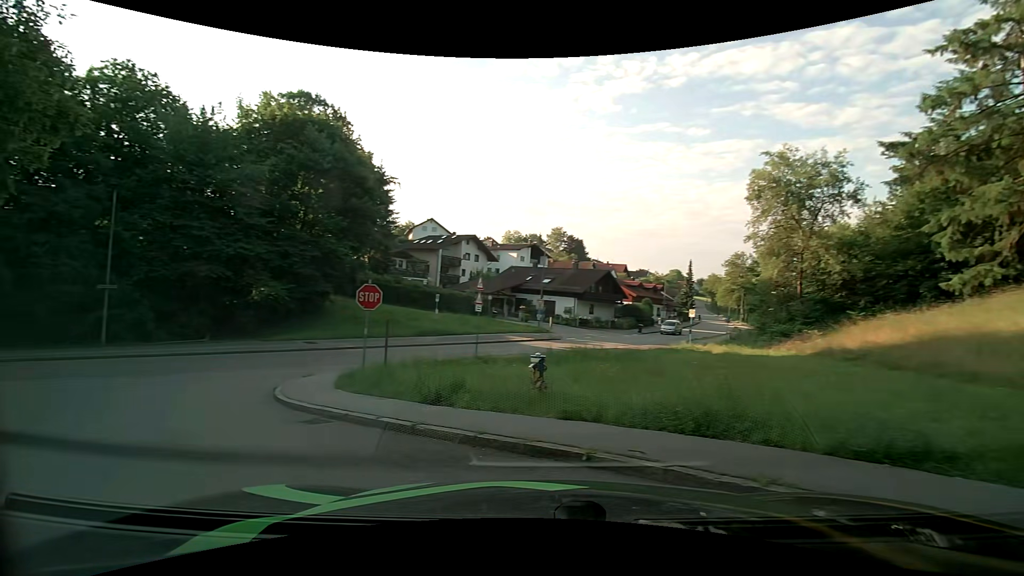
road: residential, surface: asphalt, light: Day
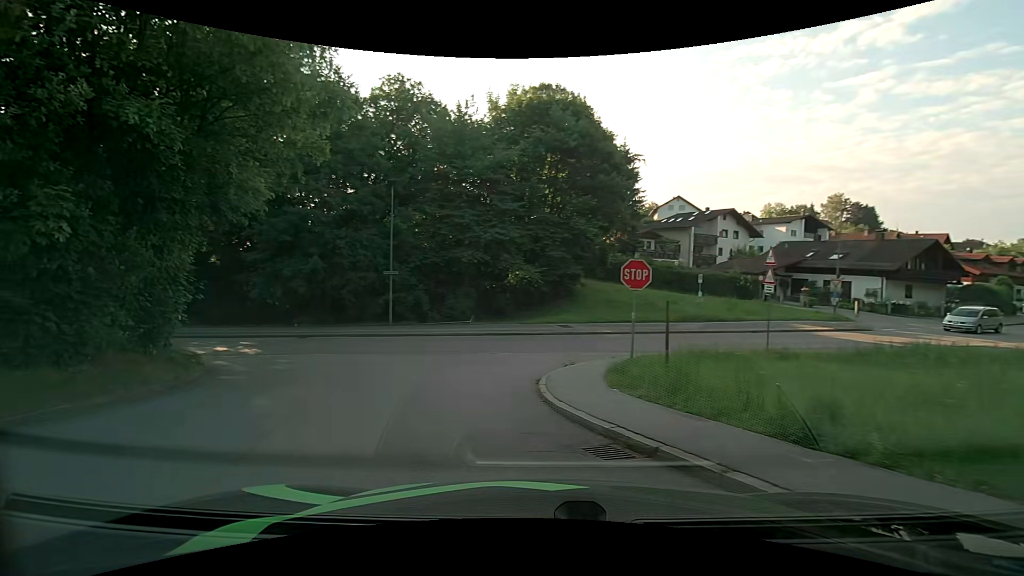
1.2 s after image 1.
(-0.9, +3.2) m; -27°
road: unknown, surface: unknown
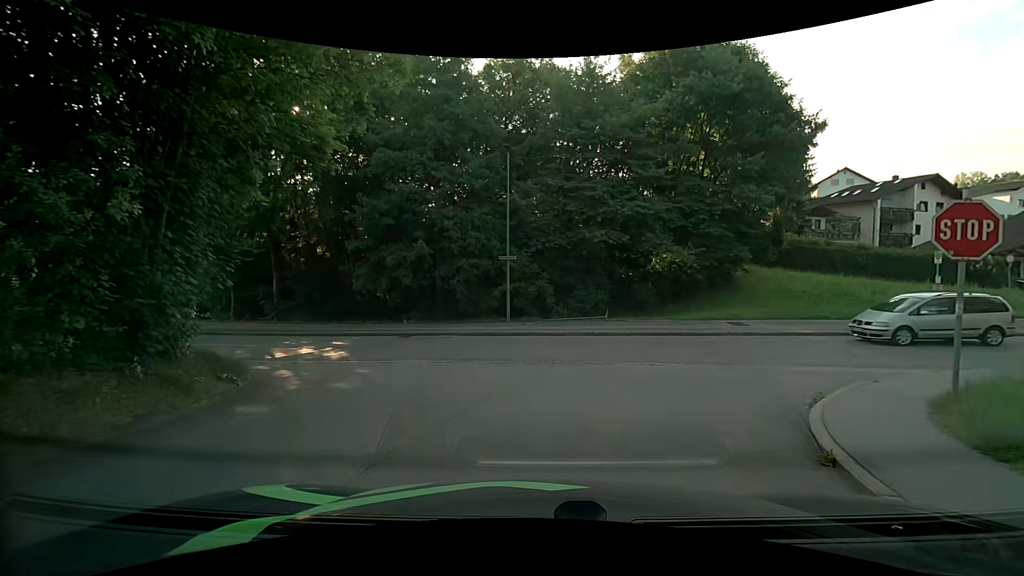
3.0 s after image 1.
(-1.0, +5.7) m; -14°
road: residential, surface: asphalt
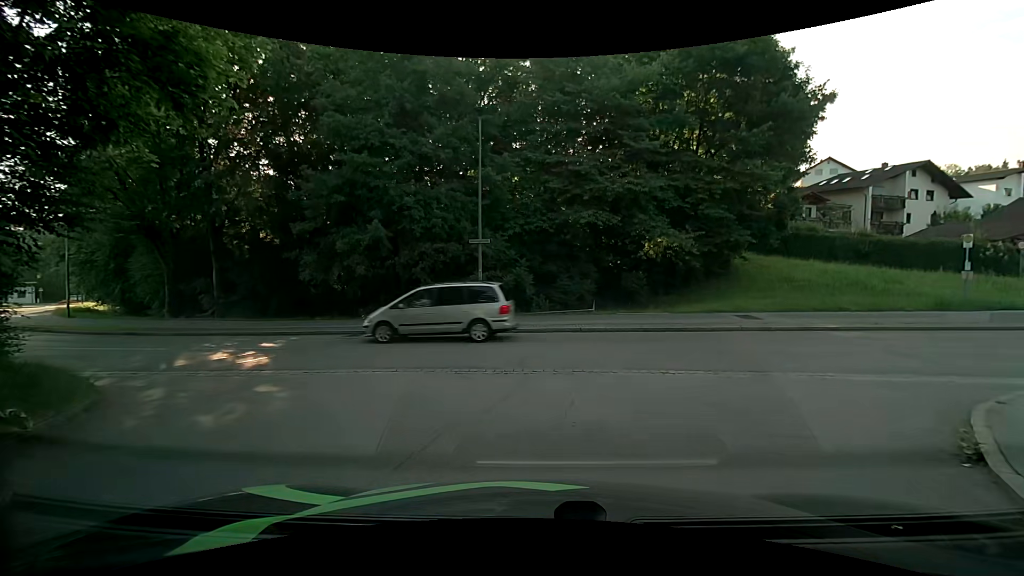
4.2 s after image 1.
(0.0, +3.3) m; +2°
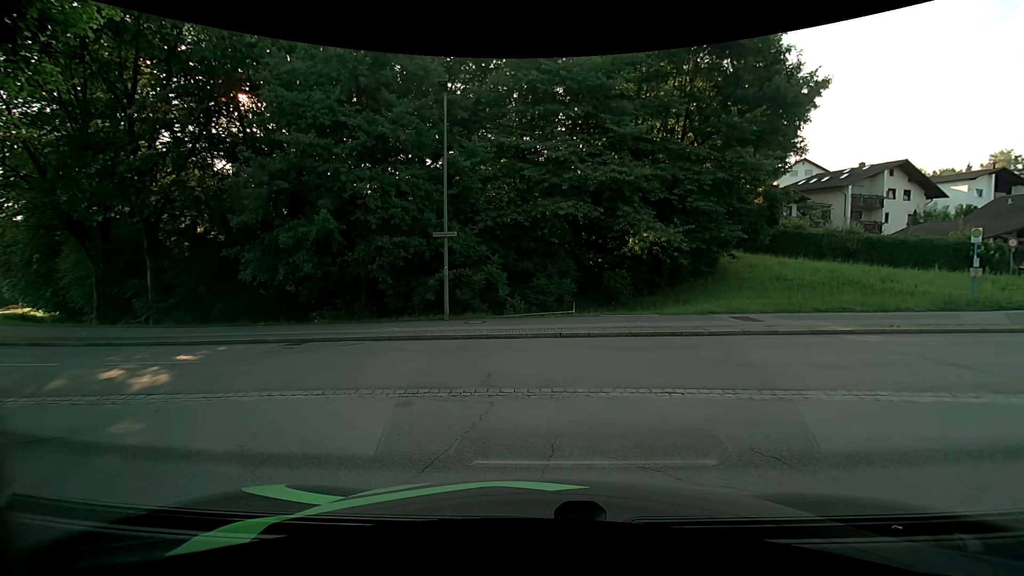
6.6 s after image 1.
(+0.1, +2.2) m; +2°
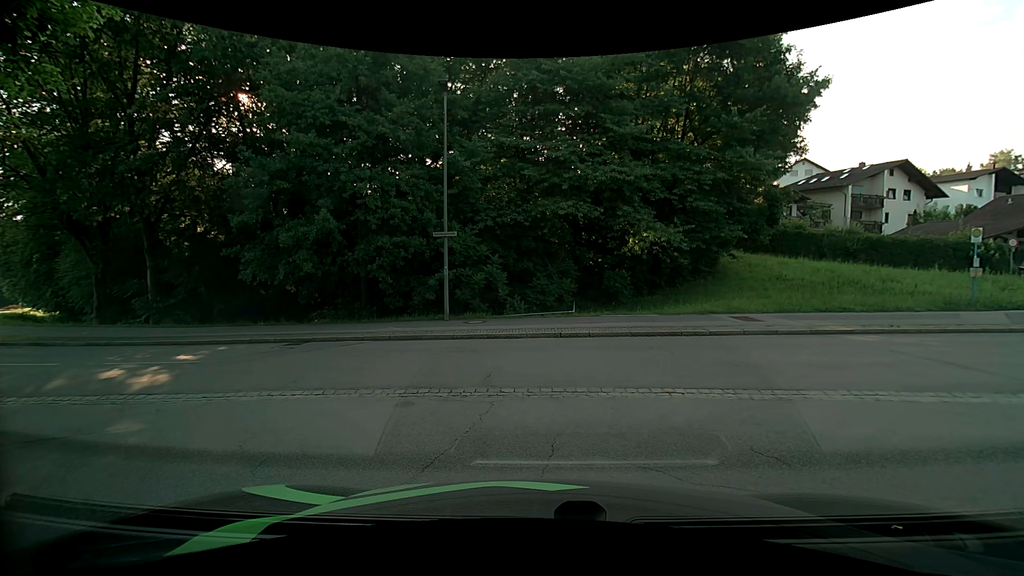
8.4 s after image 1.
(0.0, 0.0) m; 0°
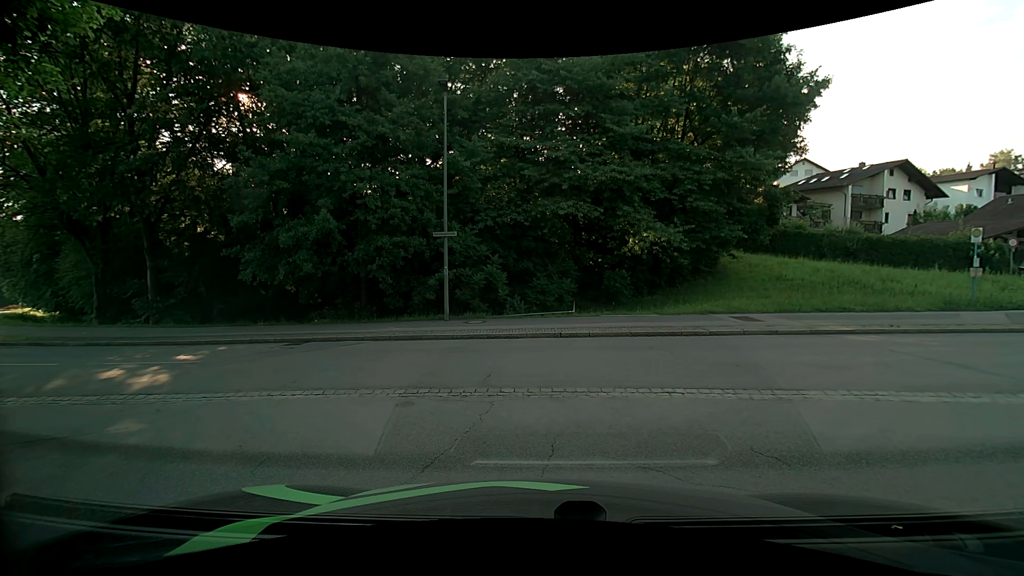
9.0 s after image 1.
(0.0, 0.0) m; 0°
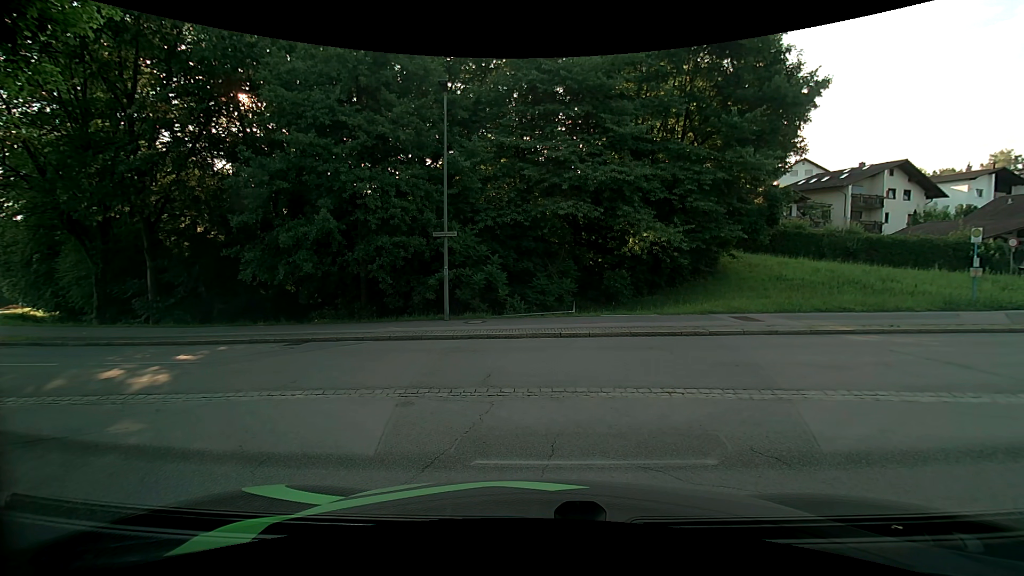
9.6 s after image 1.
(0.0, 0.0) m; 0°
